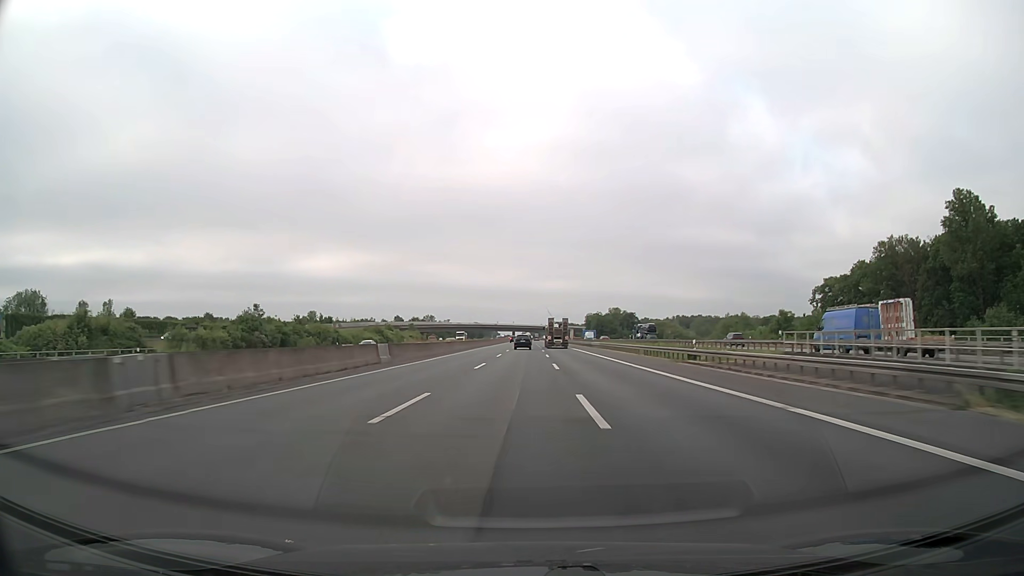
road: motorway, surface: asphalt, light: Day
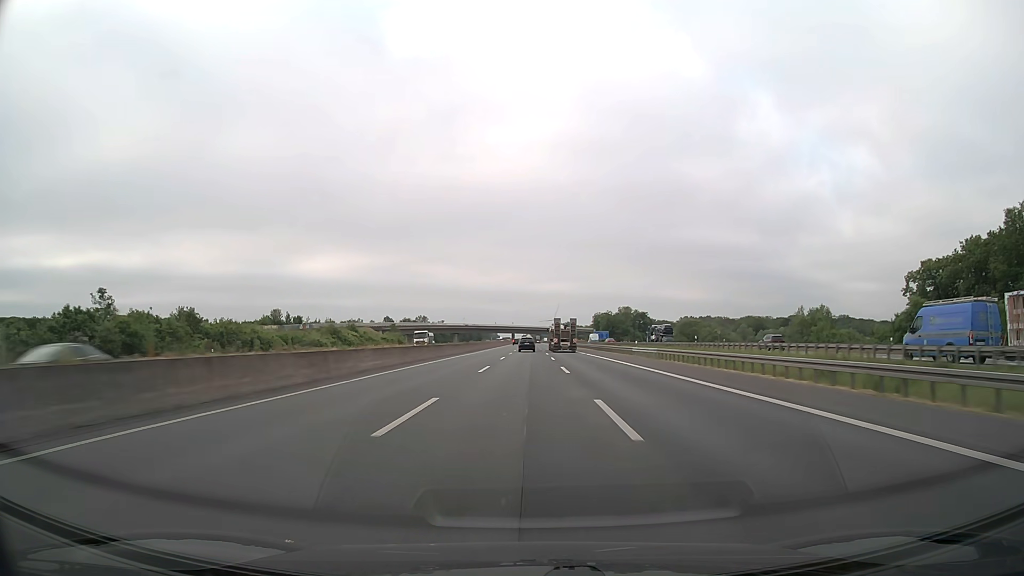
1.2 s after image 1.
(+0.1, +38.1) m; 0°
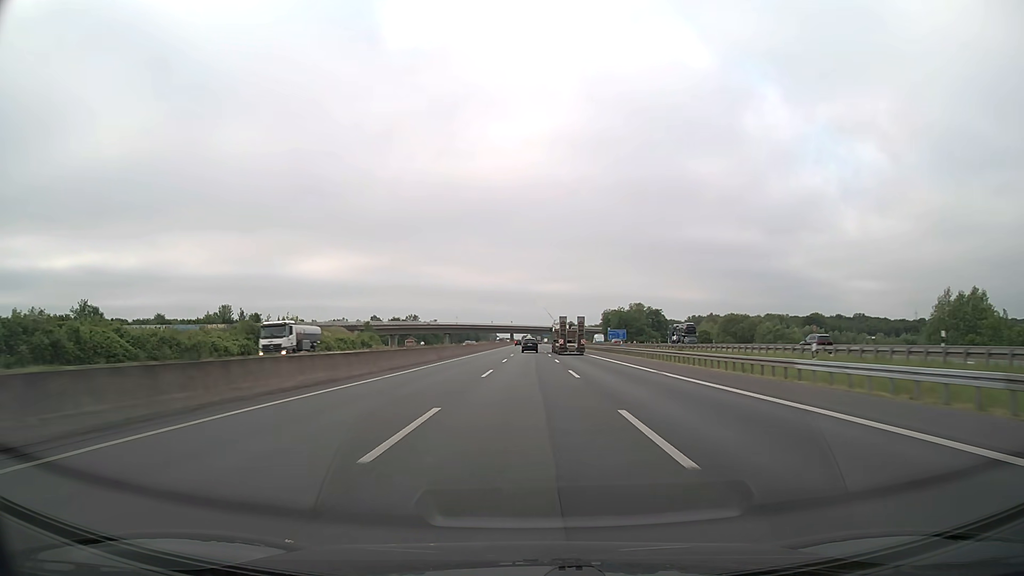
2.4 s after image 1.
(0.0, +38.1) m; 0°
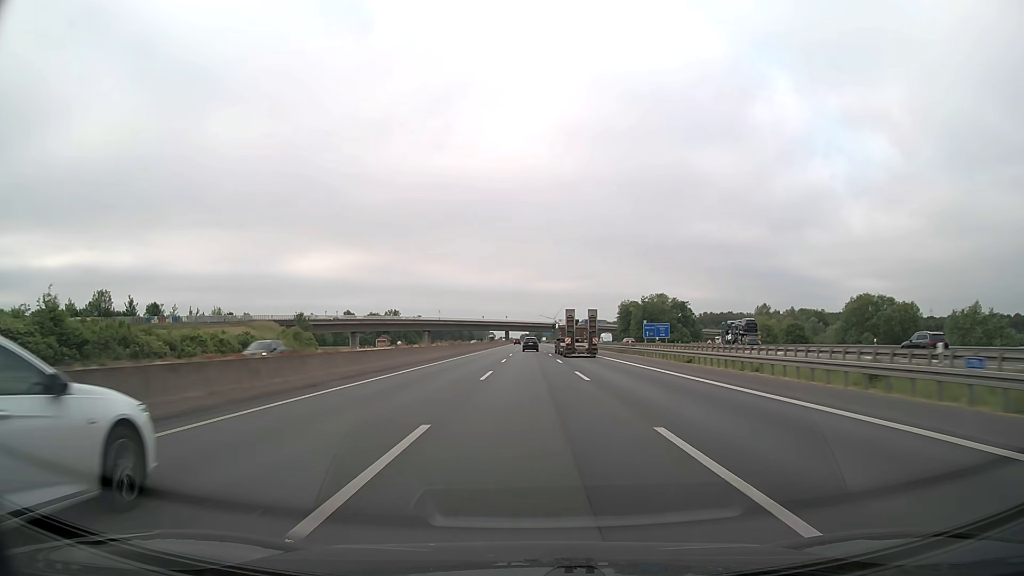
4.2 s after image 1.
(0.0, +57.1) m; 0°
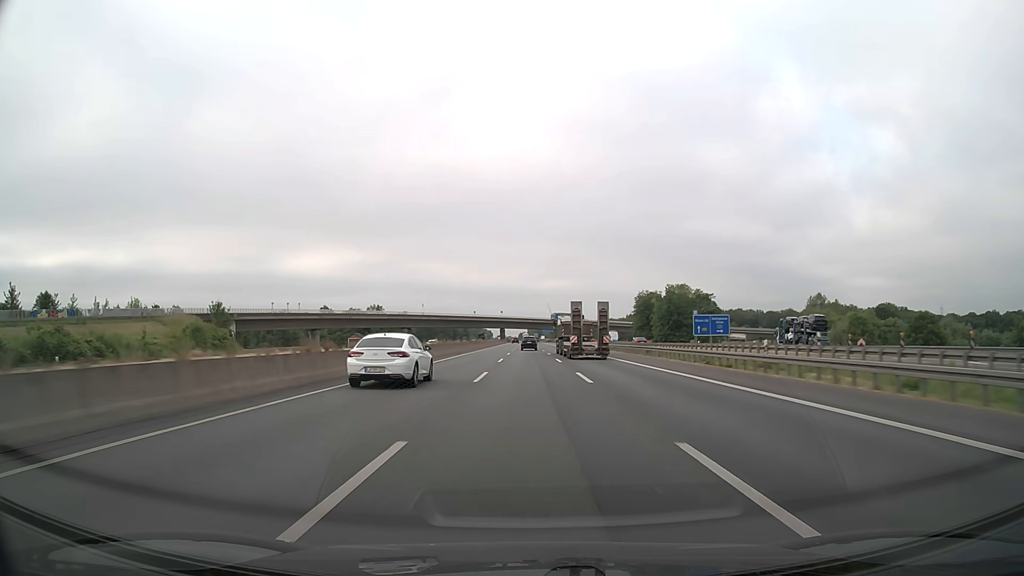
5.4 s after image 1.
(0.0, +38.1) m; 0°
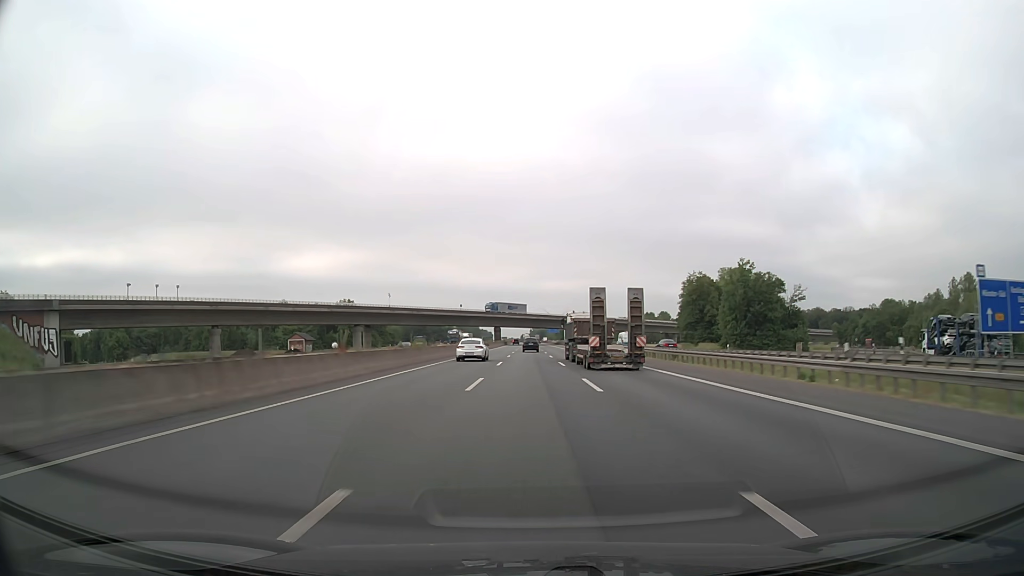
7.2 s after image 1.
(-0.1, +57.1) m; 0°
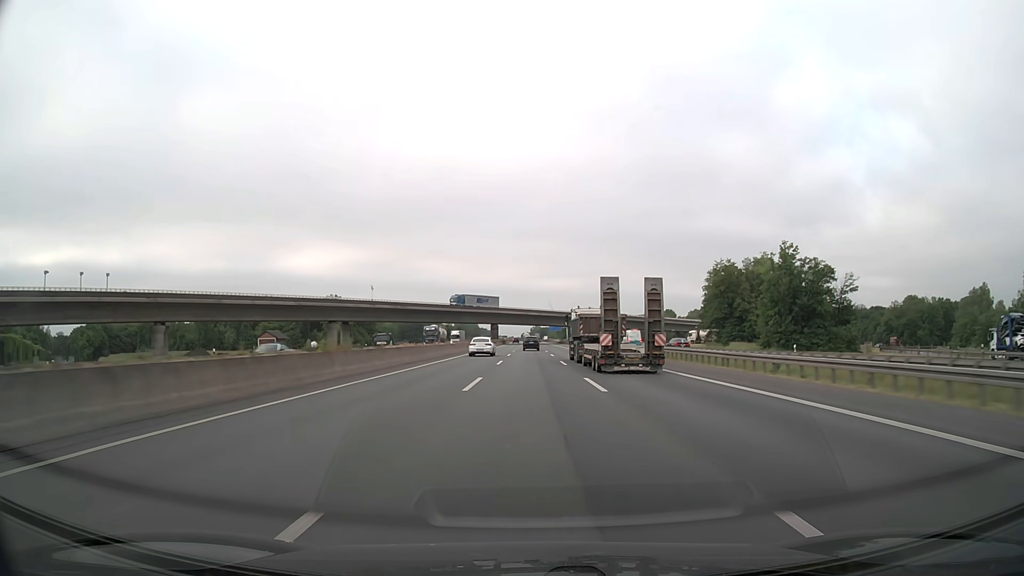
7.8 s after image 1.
(0.0, +19.0) m; 0°
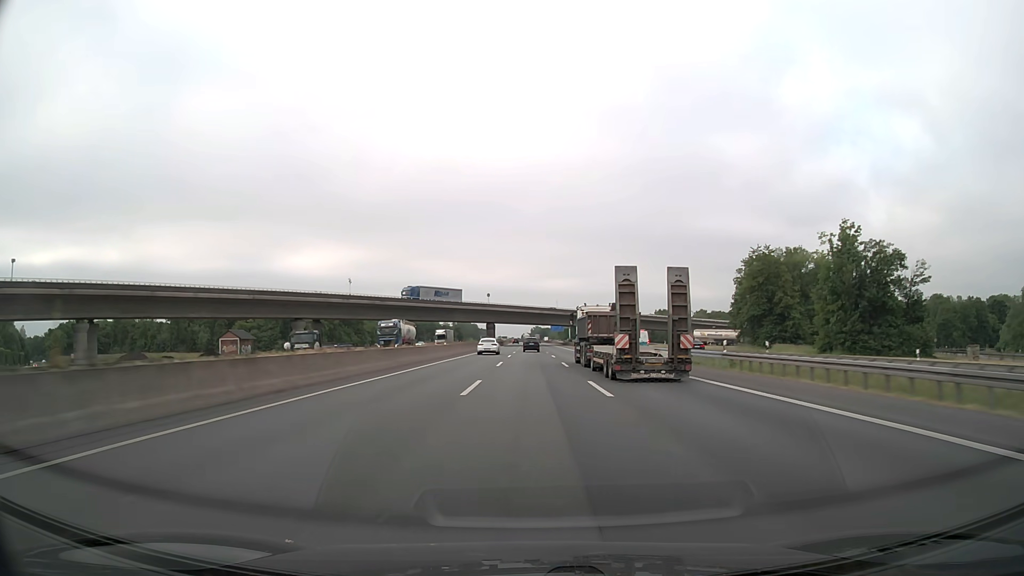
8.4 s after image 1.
(0.0, +19.0) m; 0°
(0, +10) (0, +20) (0, +30) (0, +40) (0, +50) (0, +60) (0, +70) (0, +80) (0, +90) (0, +100) m
